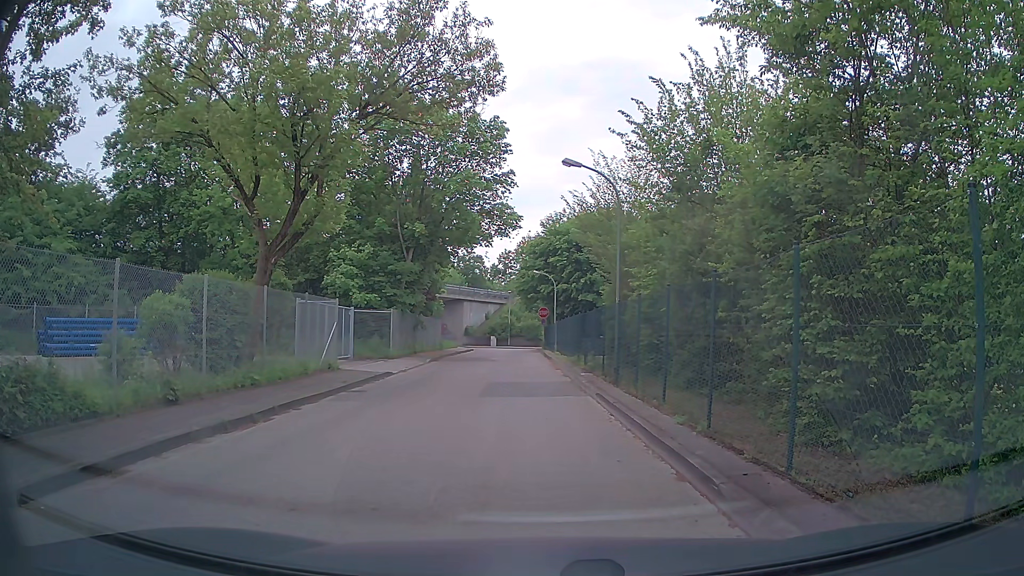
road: tertiary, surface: asphalt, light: Day
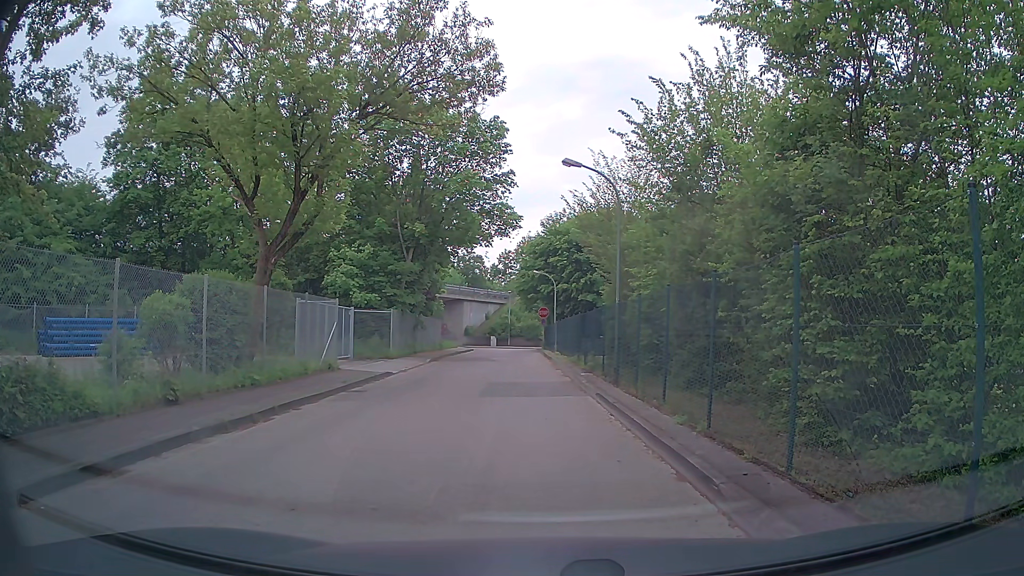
(0.0, 0.0) m; 0°
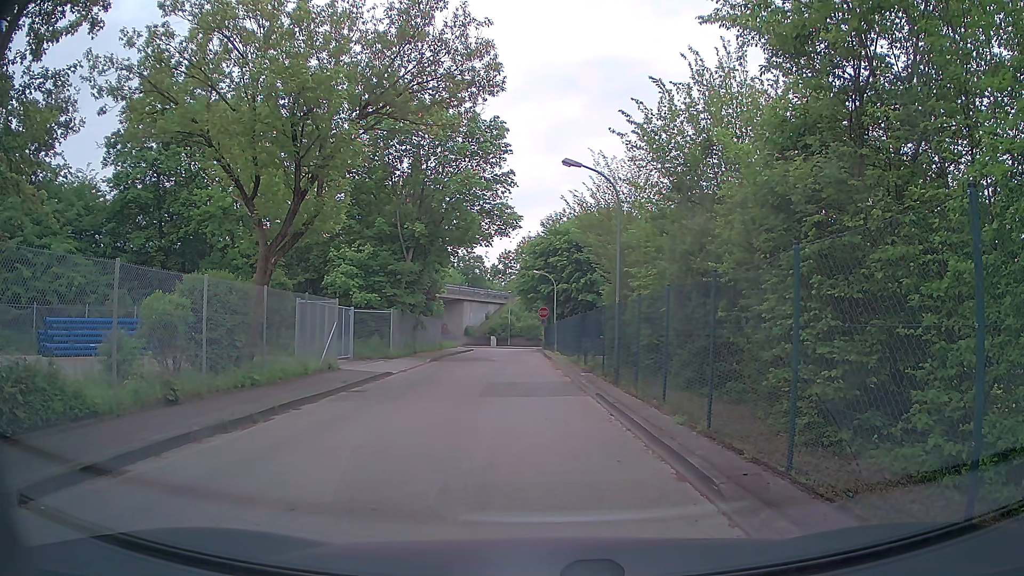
(0.0, 0.0) m; 0°
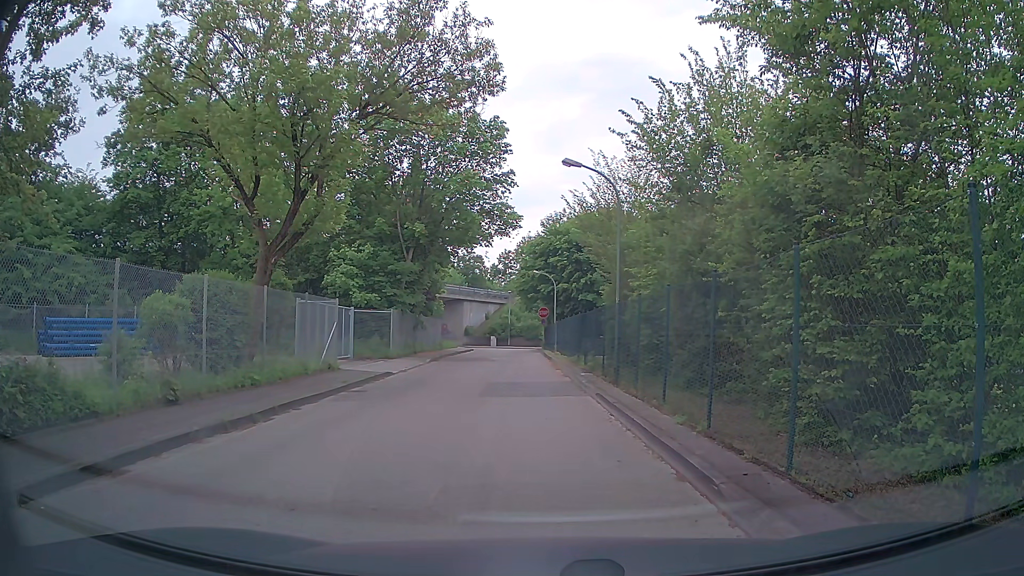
(0.0, 0.0) m; 0°
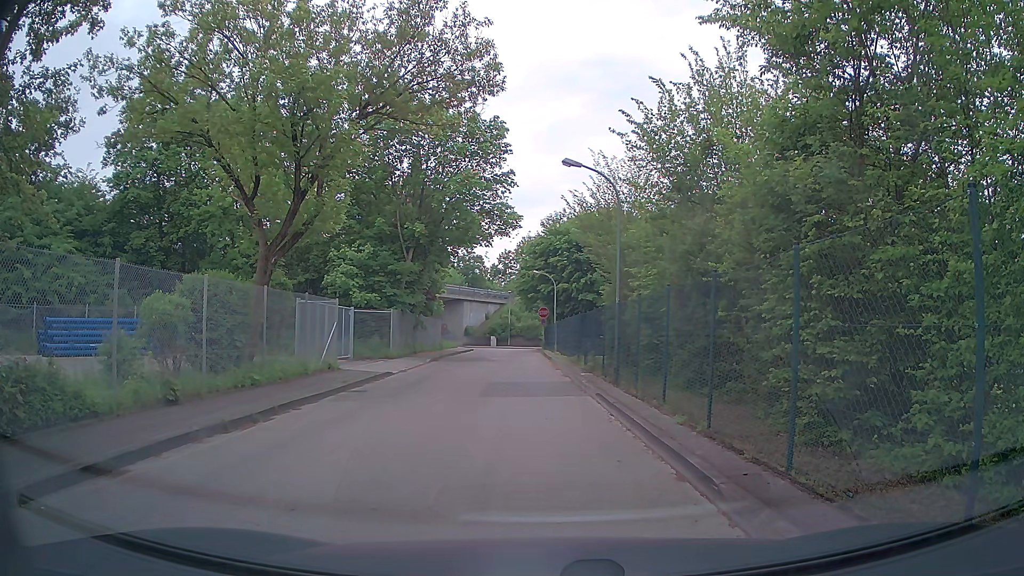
(0.0, 0.0) m; 0°
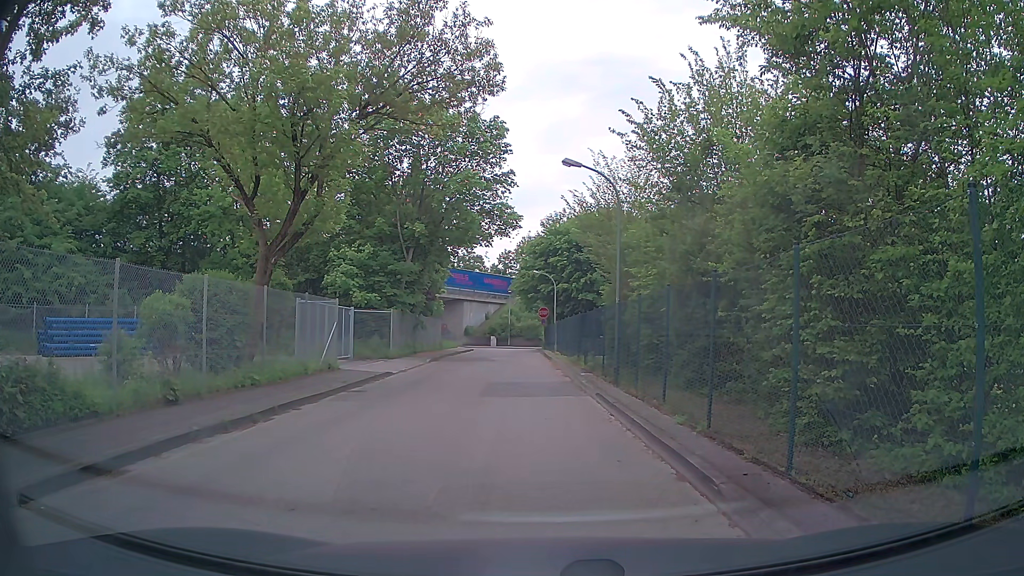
(0.0, 0.0) m; 0°
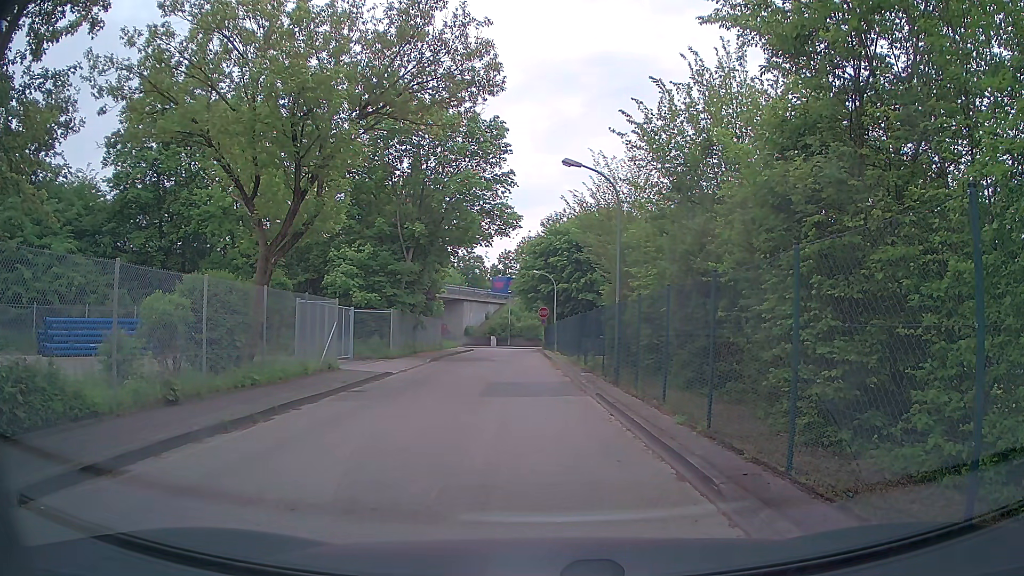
(0.0, 0.0) m; 0°
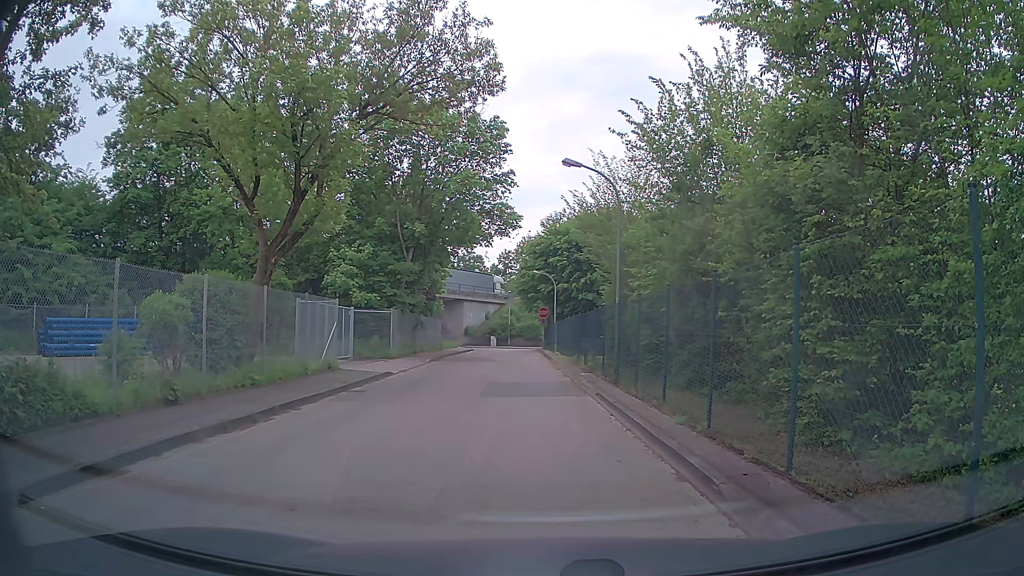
(0.0, 0.0) m; 0°
